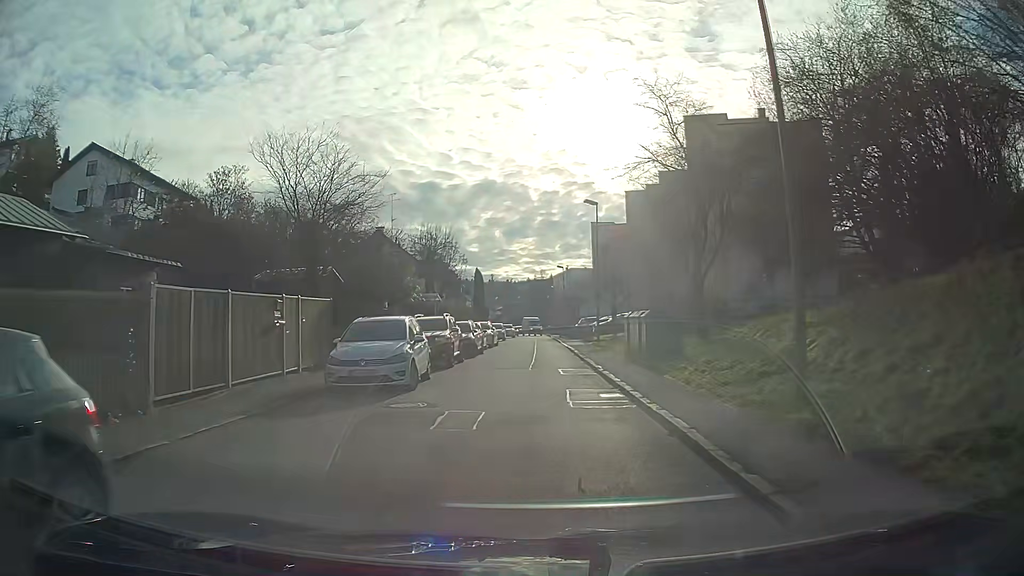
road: residential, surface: asphalt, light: Day
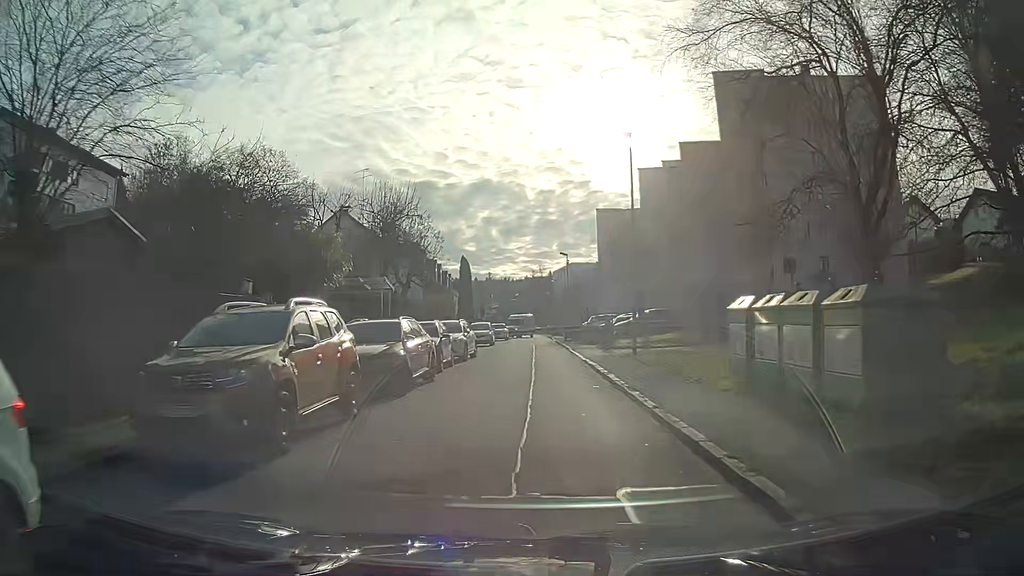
(+0.2, +14.1) m; 0°
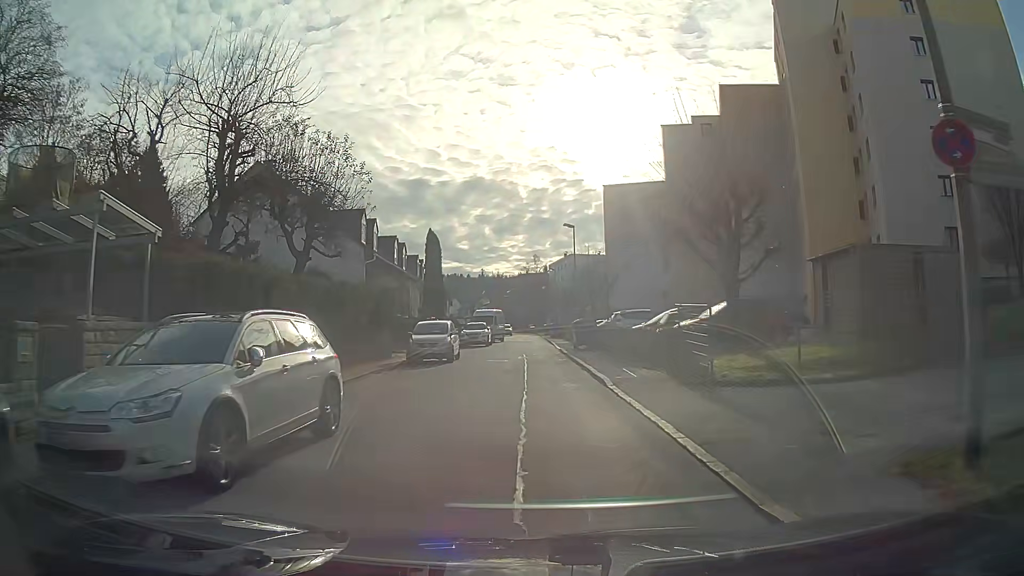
(0.0, +18.7) m; 0°
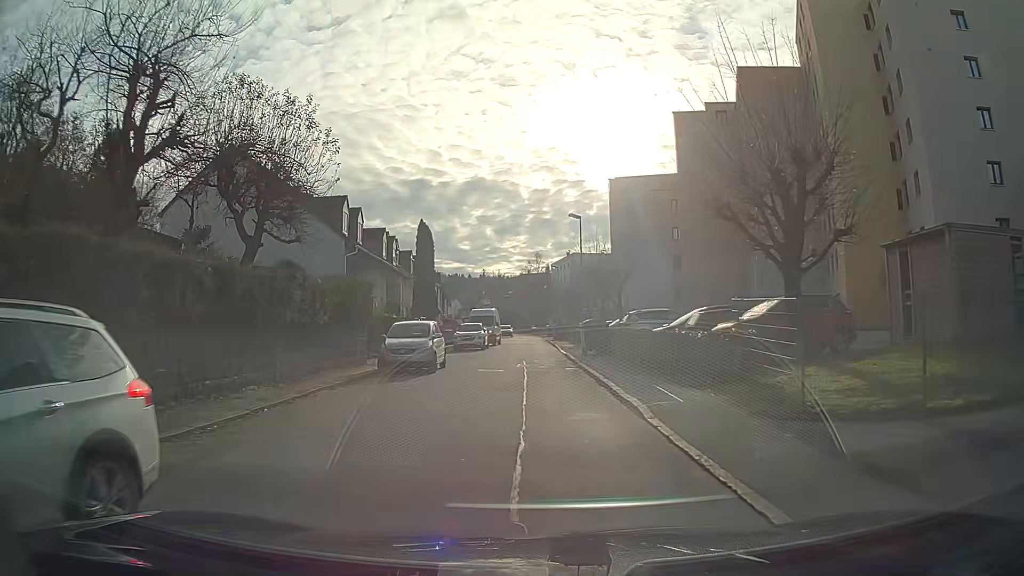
(0.0, +4.7) m; 0°
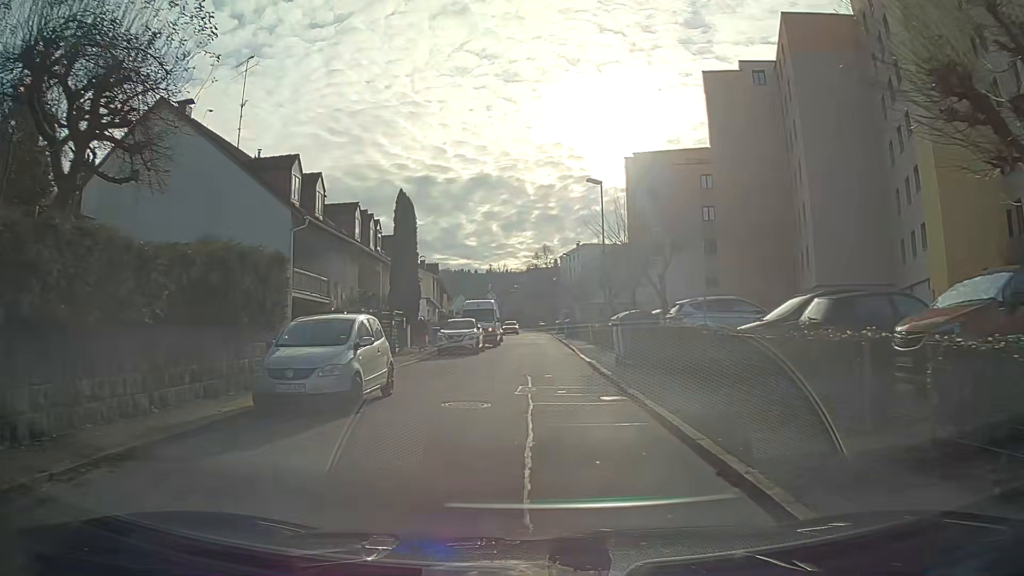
(-0.1, +9.4) m; -1°
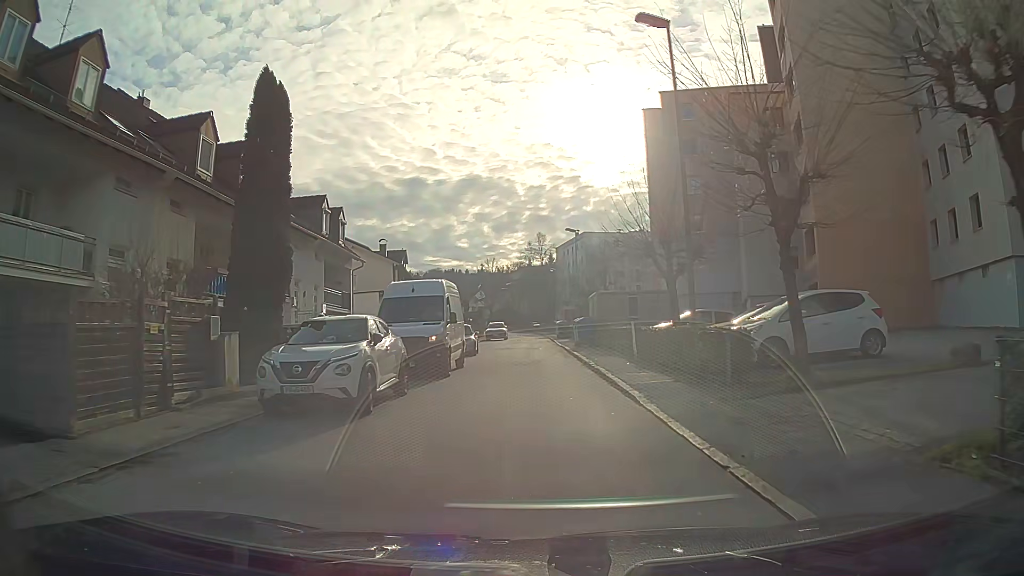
(+0.1, +18.7) m; +1°
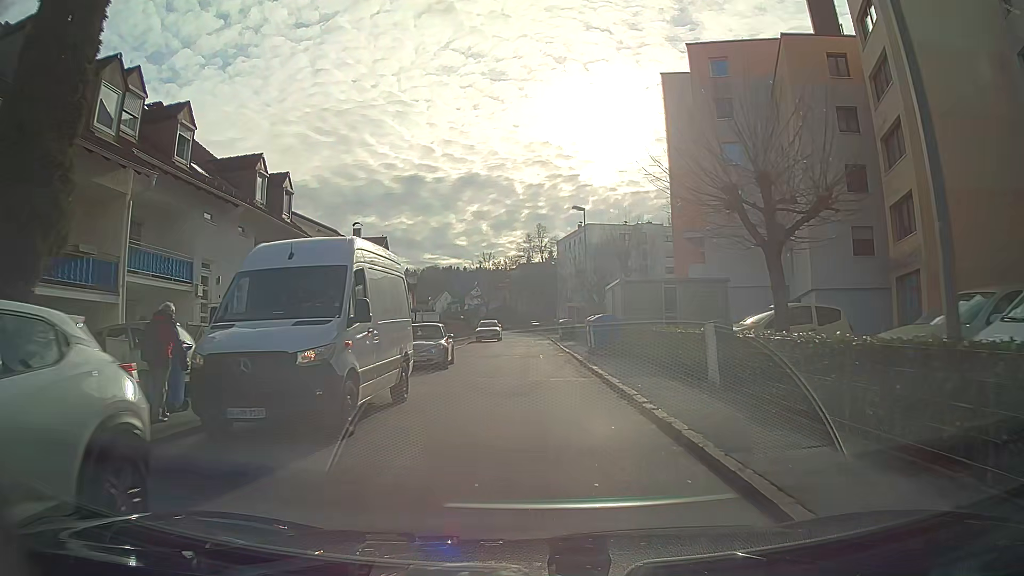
(0.0, +9.3) m; 0°
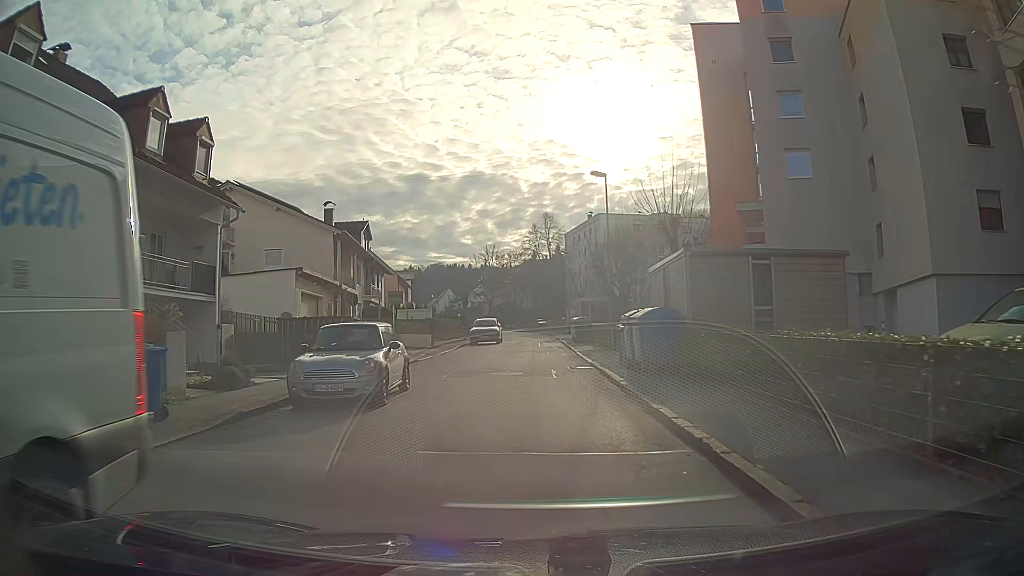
(0.0, +9.3) m; 0°
(0, +10) (0, +20) (0, +30) (0, +40) (0, +50) (0, +60) (0, +70) (-1, +80) (-2, +90) (-4, +100) m
